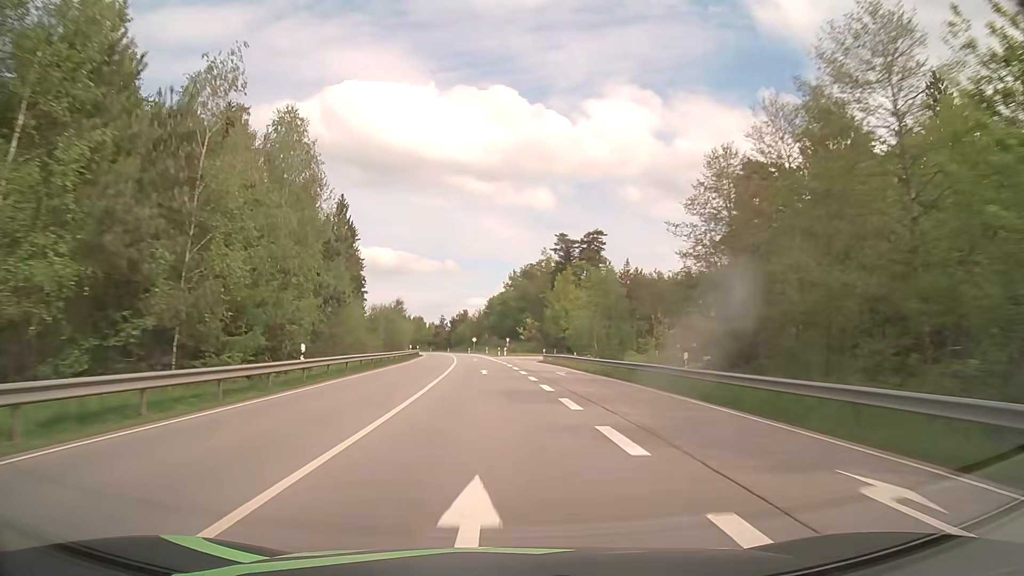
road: primary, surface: asphalt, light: Day
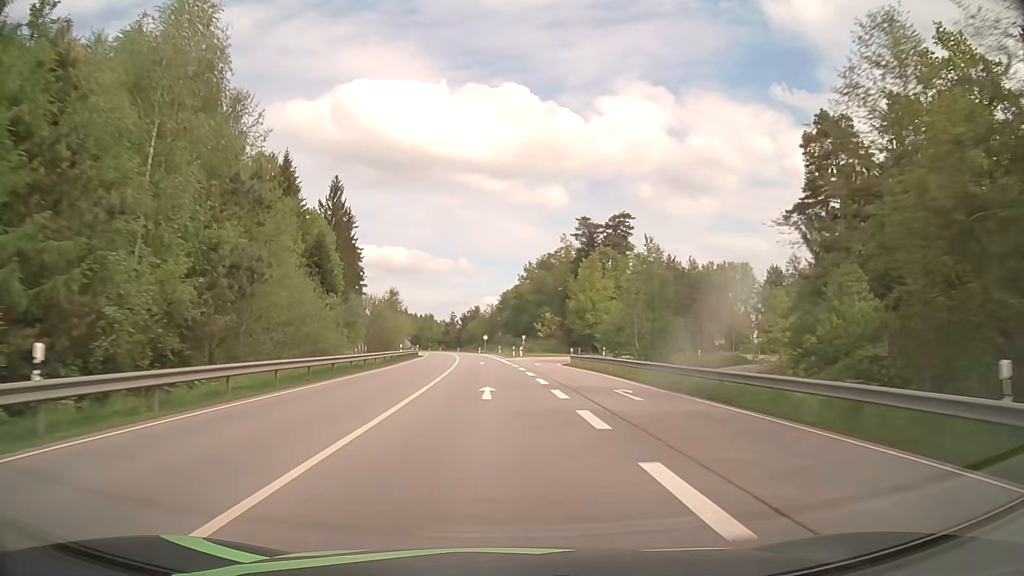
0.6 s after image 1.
(-0.1, +15.6) m; -1°
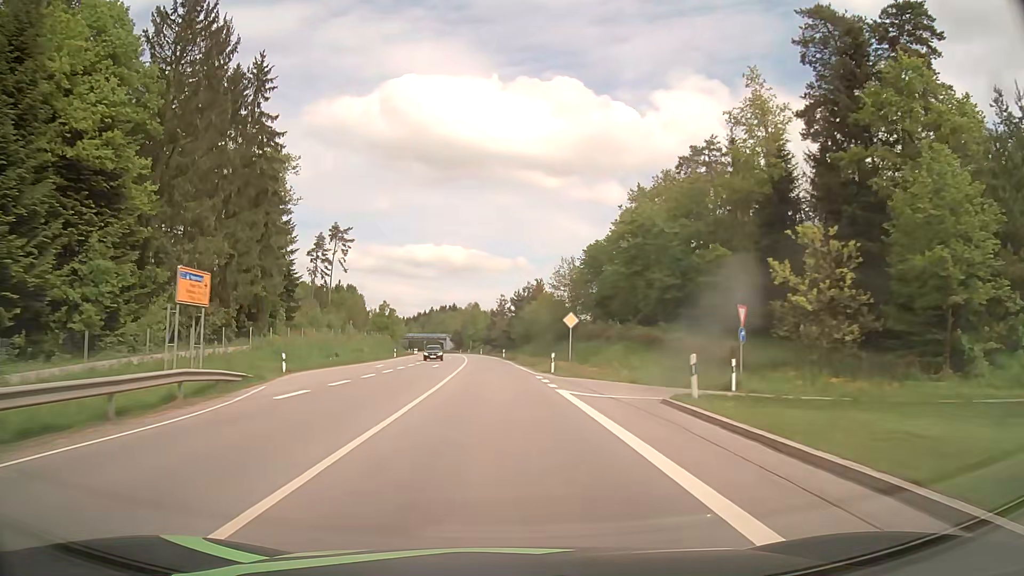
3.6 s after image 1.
(-3.4, +78.2) m; -5°
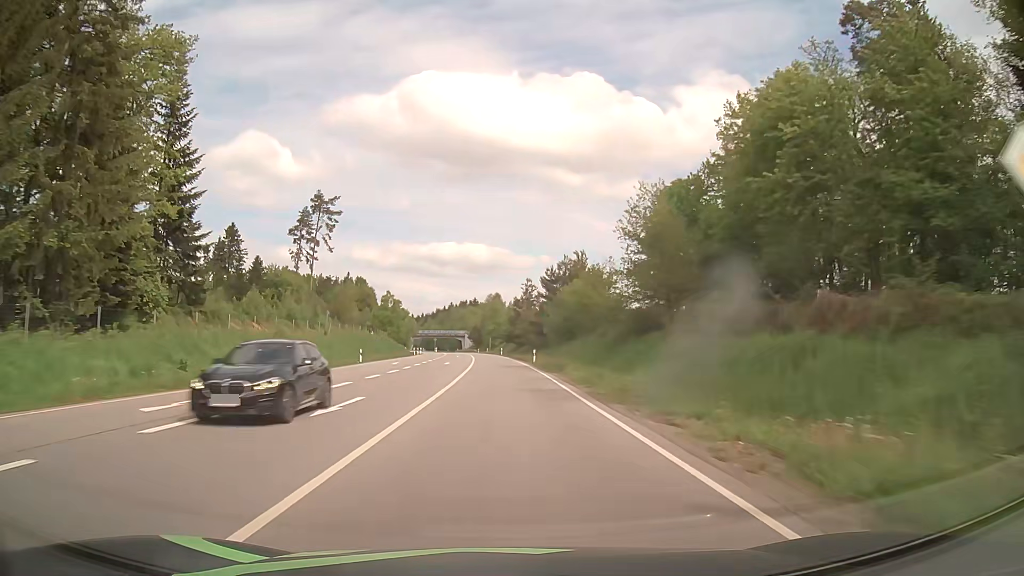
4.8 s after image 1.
(-0.5, +31.6) m; -2°
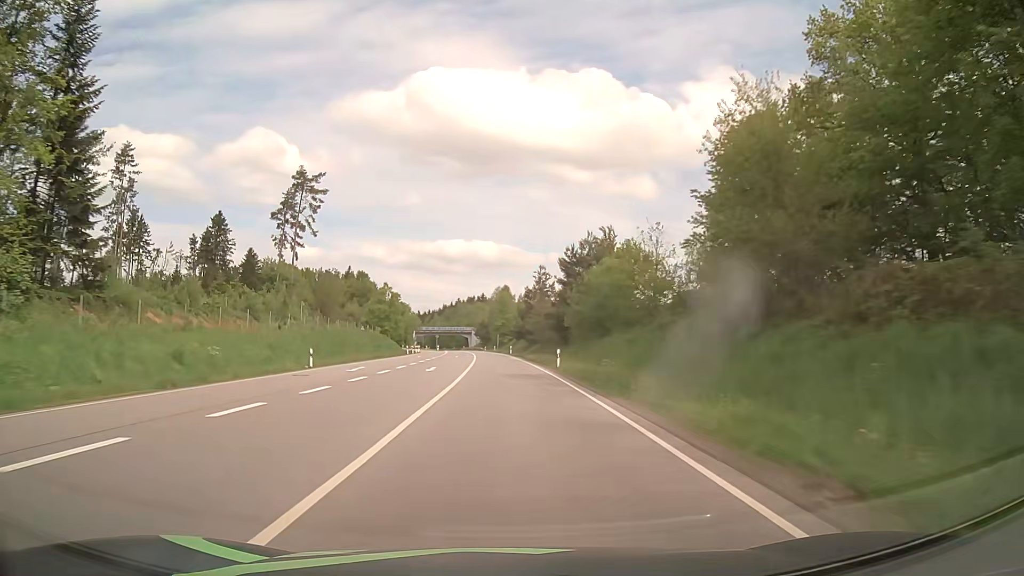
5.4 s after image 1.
(-0.1, +15.9) m; -1°
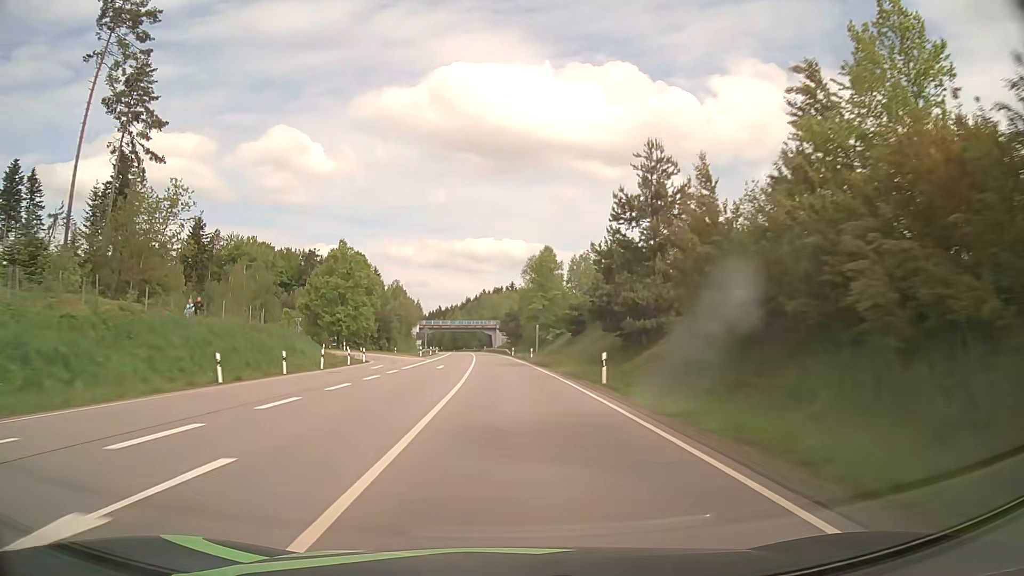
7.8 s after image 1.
(-1.3, +64.1) m; -3°
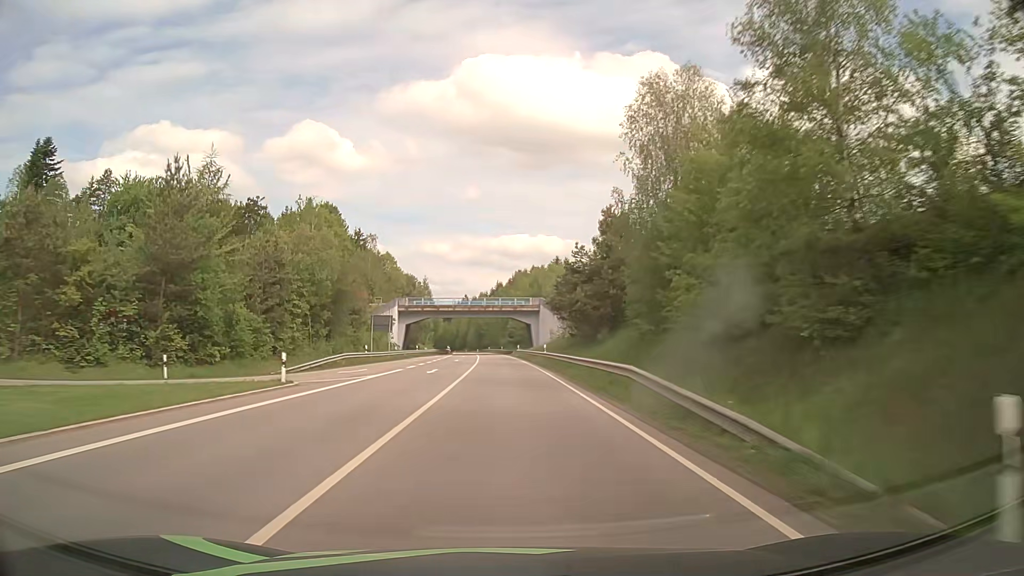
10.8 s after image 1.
(-1.9, +81.0) m; -3°
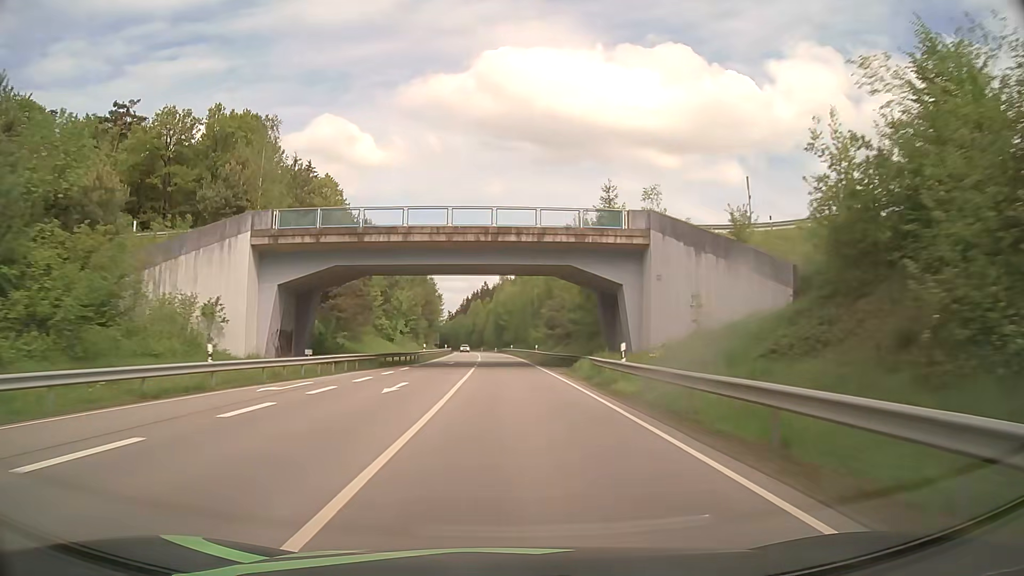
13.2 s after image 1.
(-0.9, +64.2) m; -2°
(0, +10) (0, +20) (0, +30) (0, +40) (-1, +50) (-1, +60) (-1, +70) (-1, +80) (-2, +90) (-2, +100) m
